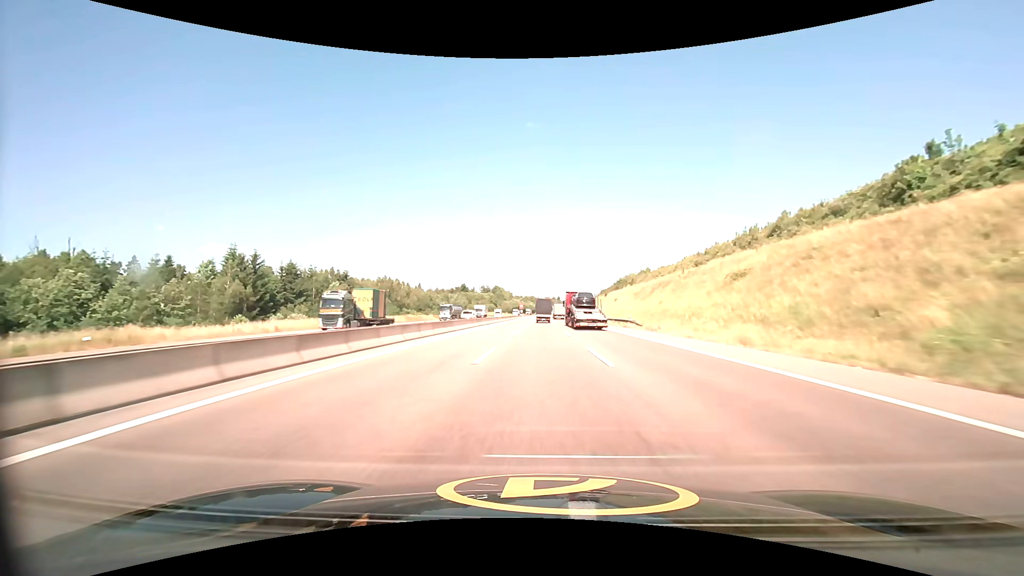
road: motorway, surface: asphalt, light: Day
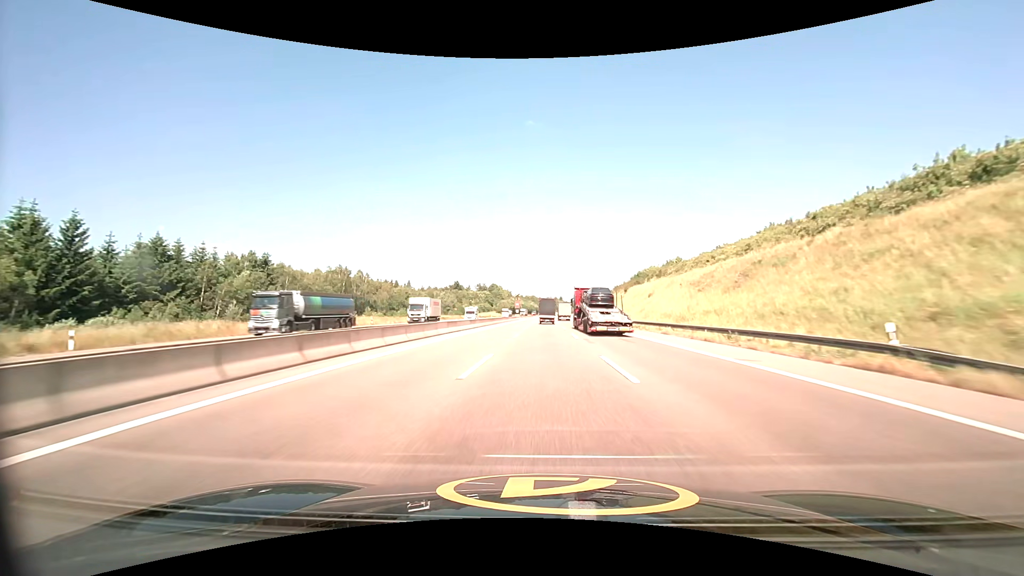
(0.0, +38.6) m; 0°
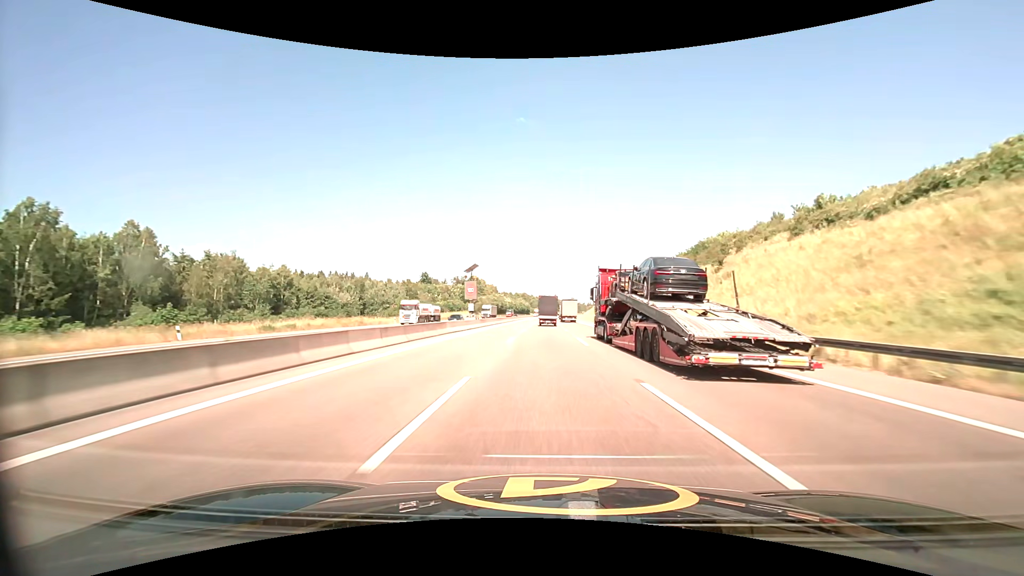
(+0.4, +77.5) m; +1°
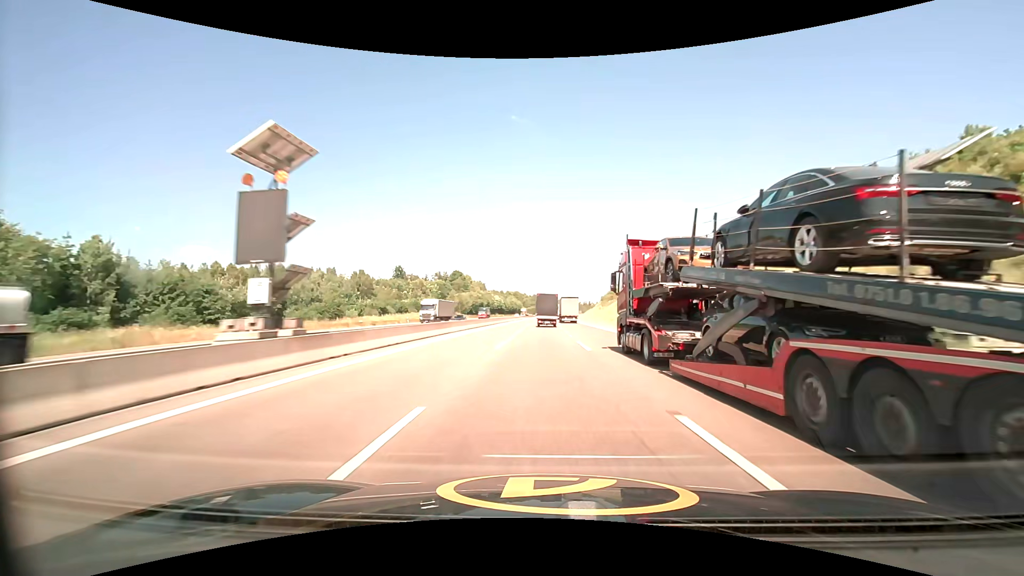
(+0.3, +39.2) m; +1°
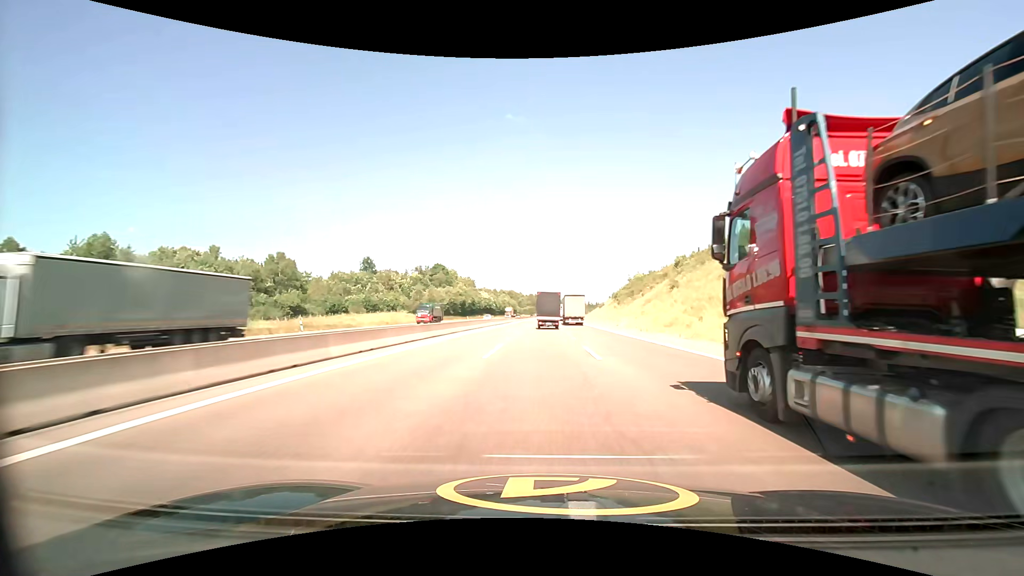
(+0.1, +39.4) m; 0°
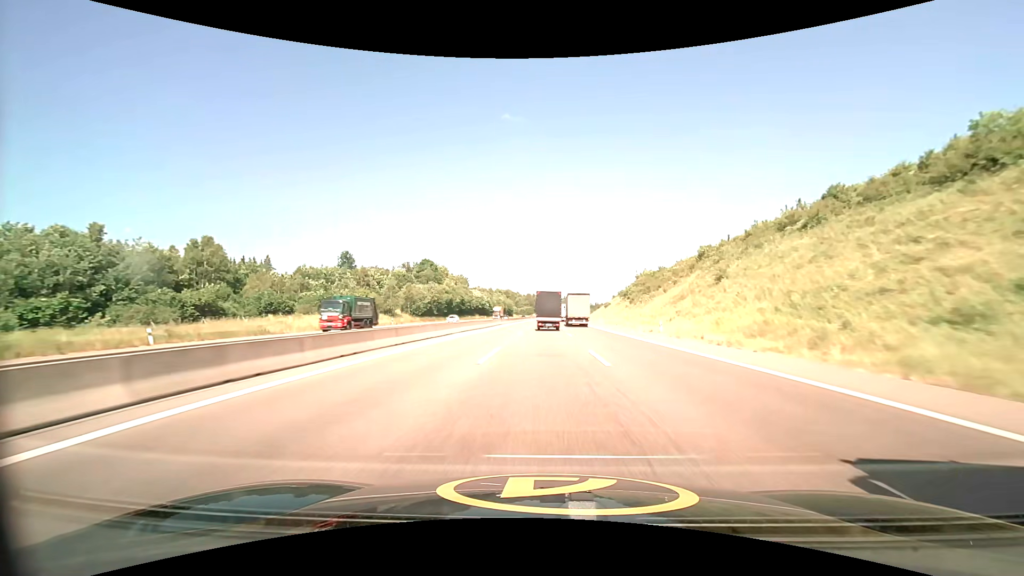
(+0.1, +19.7) m; 0°
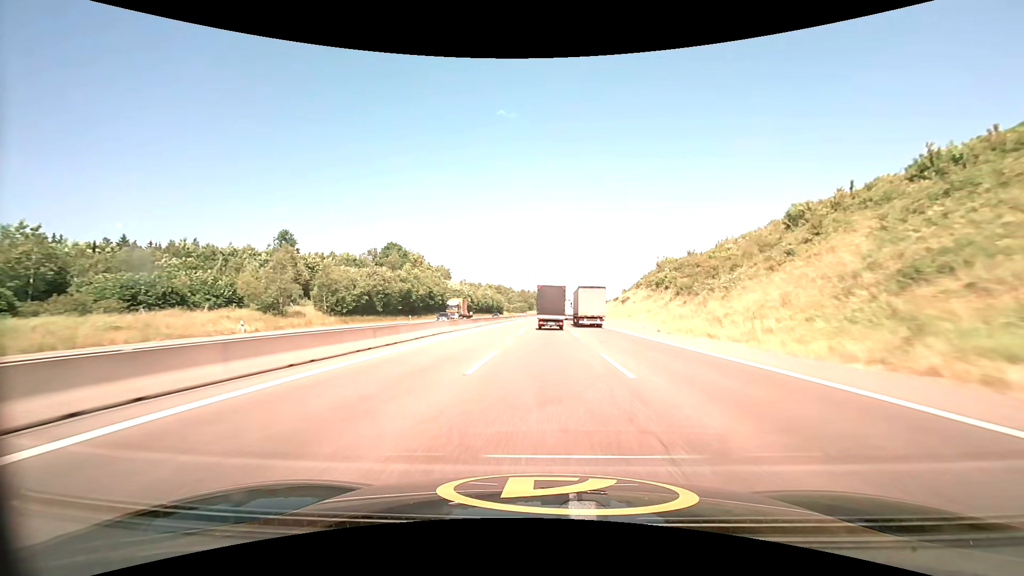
(+0.2, +39.6) m; +1°
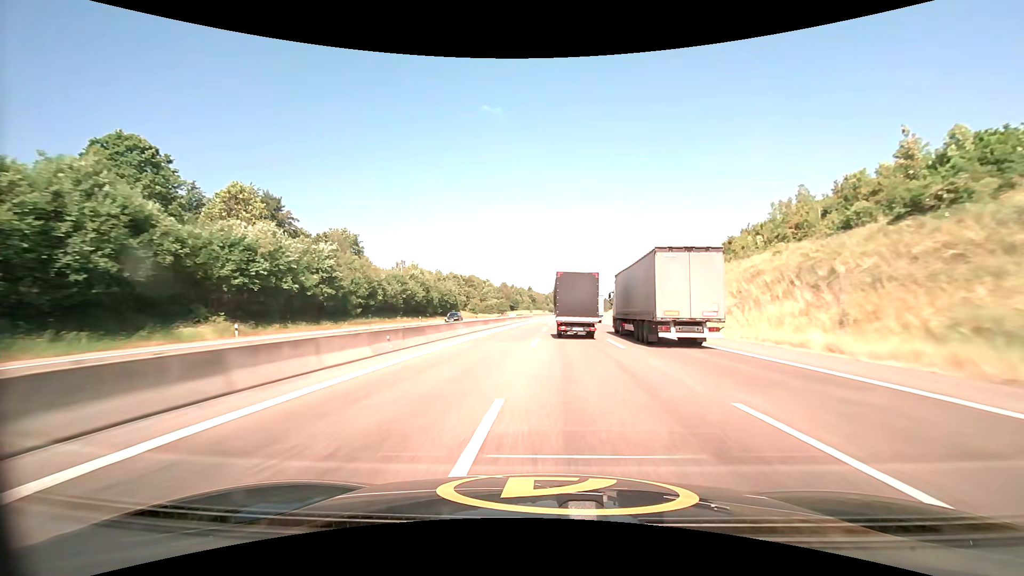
(+1.2, +99.5) m; +1°
(0, +10) (0, +20) (0, +30) (0, +40) (0, +50) (+1, +60) (+1, +70) (+1, +80) (+2, +90) (+2, +100) m
